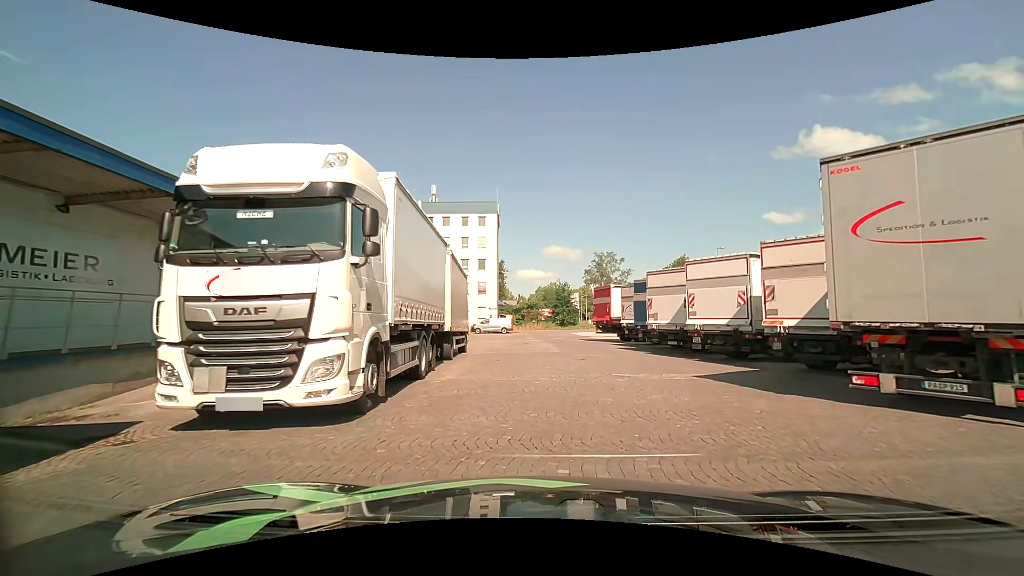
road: service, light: Day
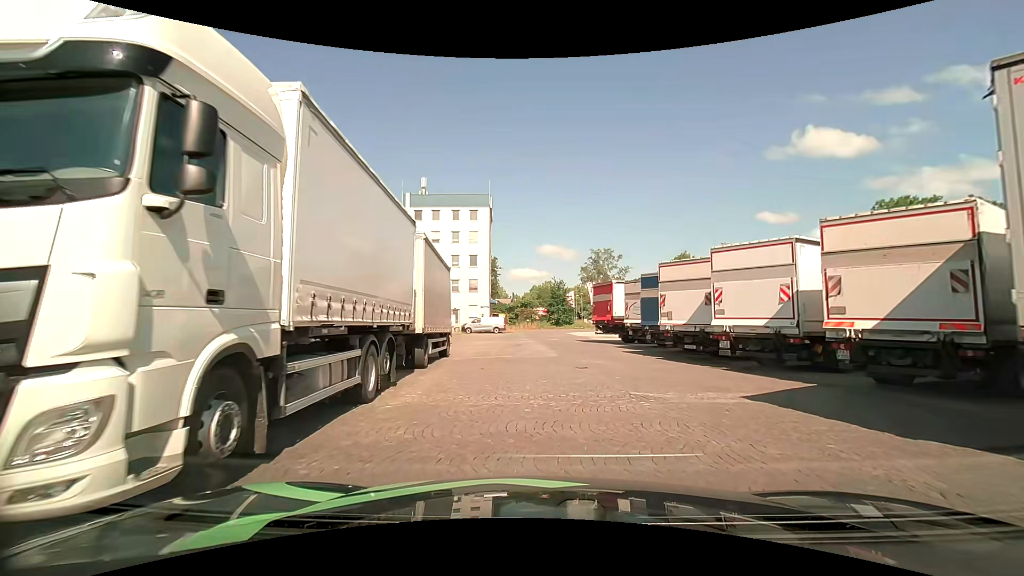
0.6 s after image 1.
(0.0, +3.4) m; +1°
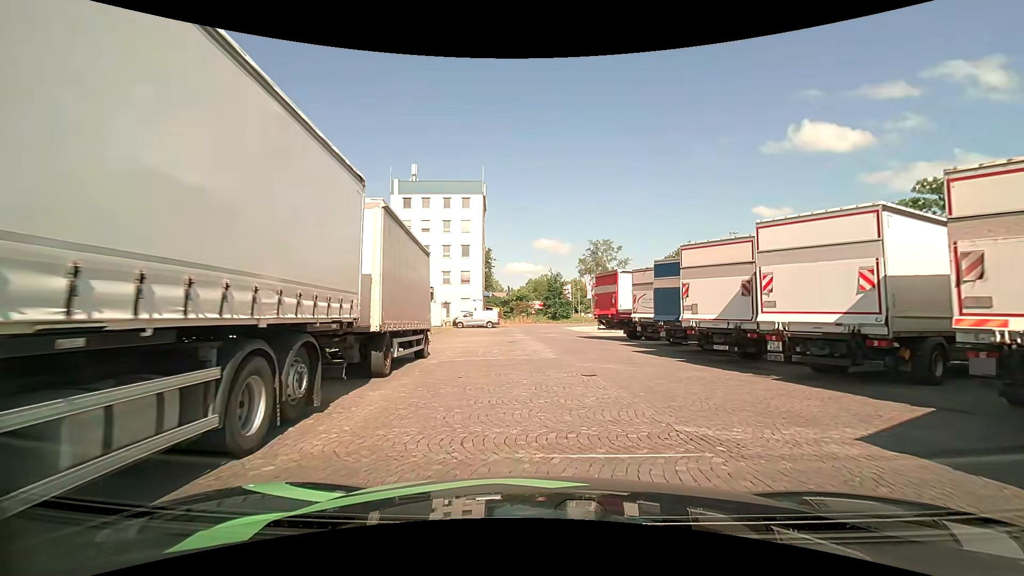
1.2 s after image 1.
(0.0, +3.5) m; 0°
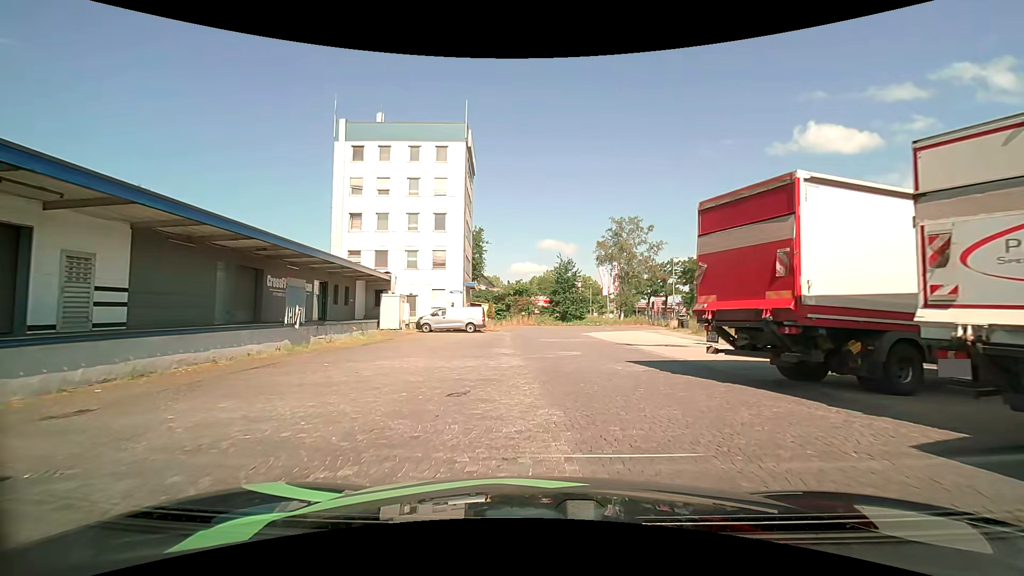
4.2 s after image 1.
(0.0, +18.5) m; -1°
